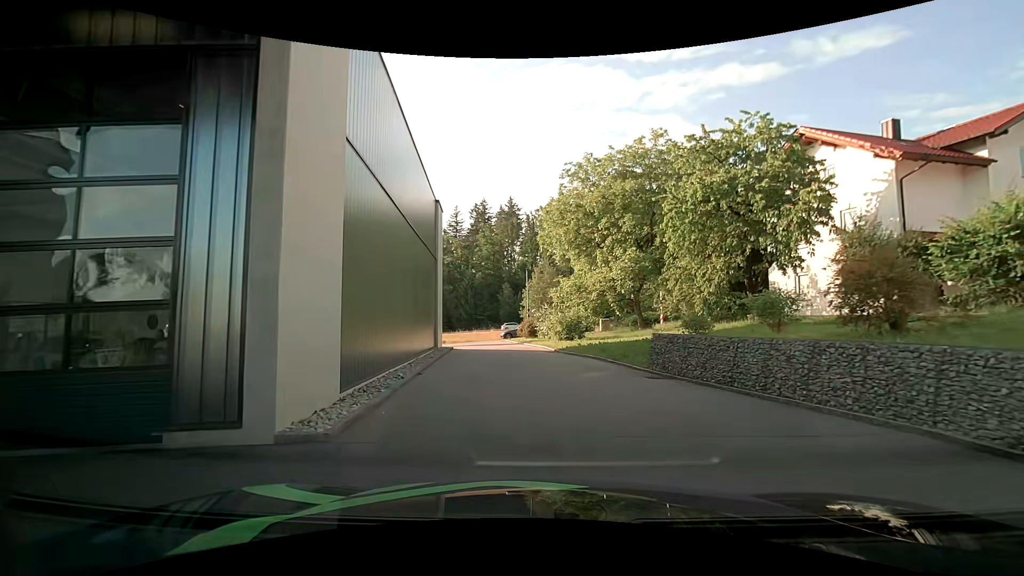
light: Day
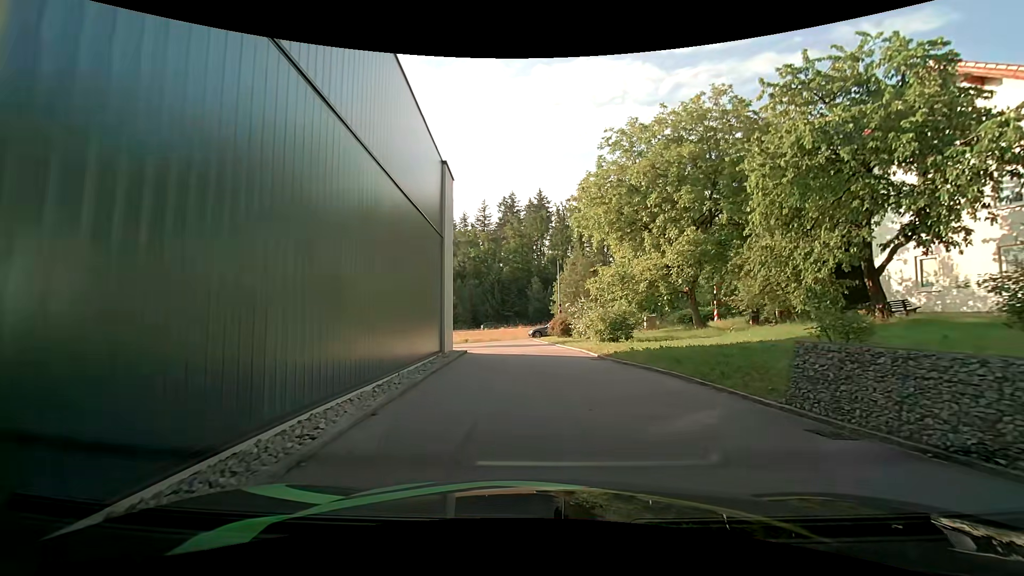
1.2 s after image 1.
(-0.2, +5.9) m; -4°
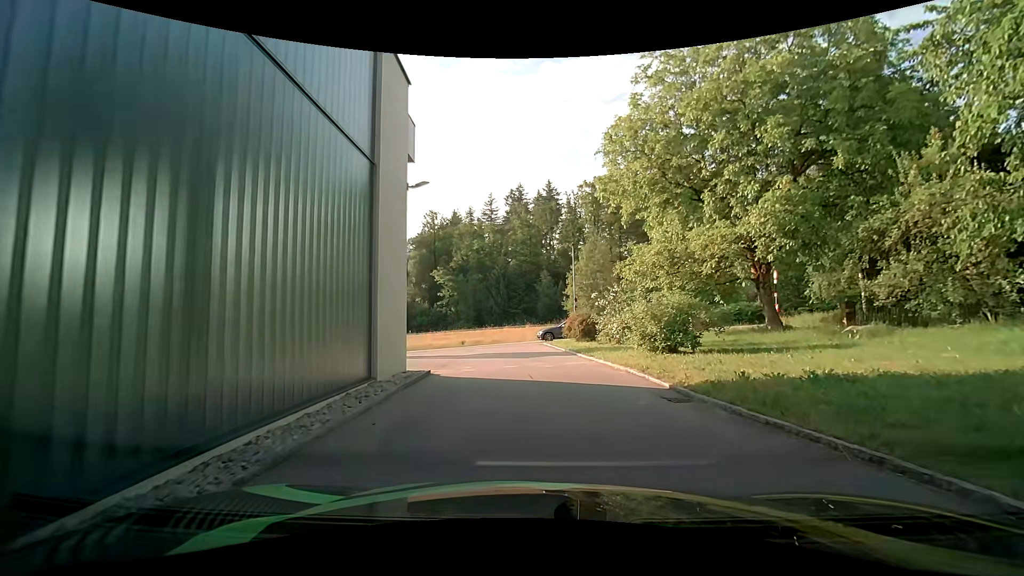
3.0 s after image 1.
(-0.2, +9.0) m; -3°
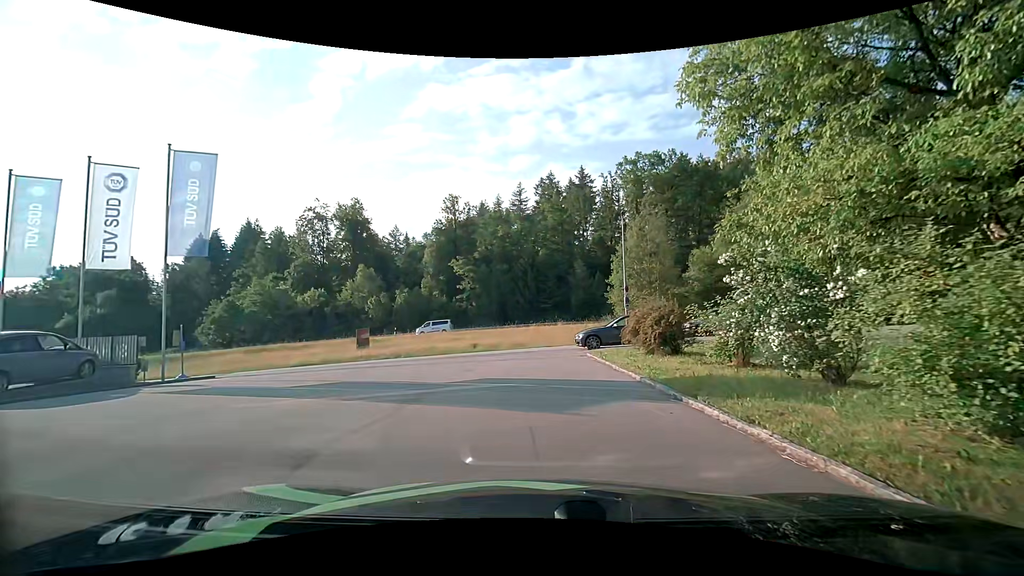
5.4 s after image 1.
(0.0, +10.8) m; -2°
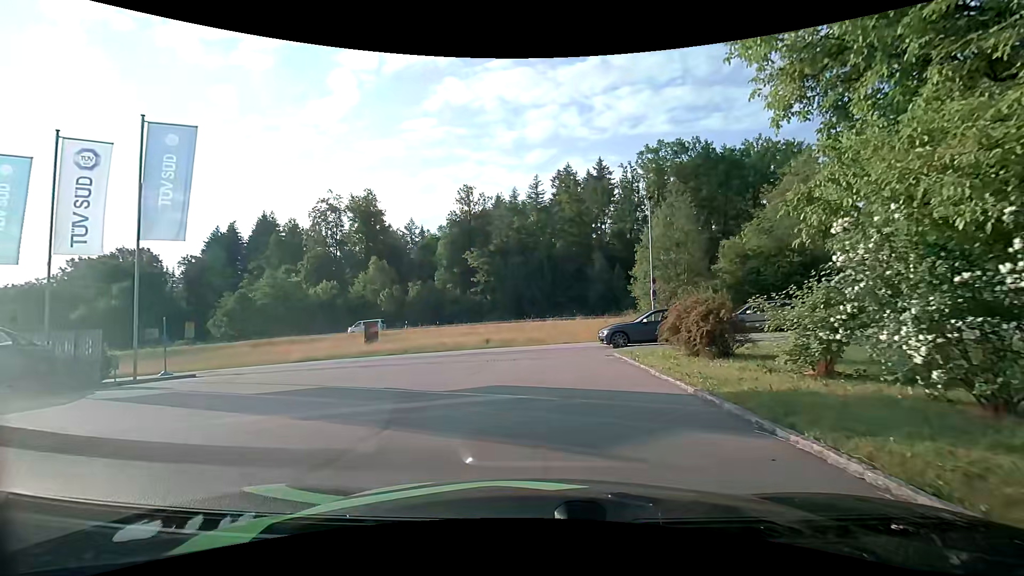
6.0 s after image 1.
(-0.1, +2.4) m; -3°
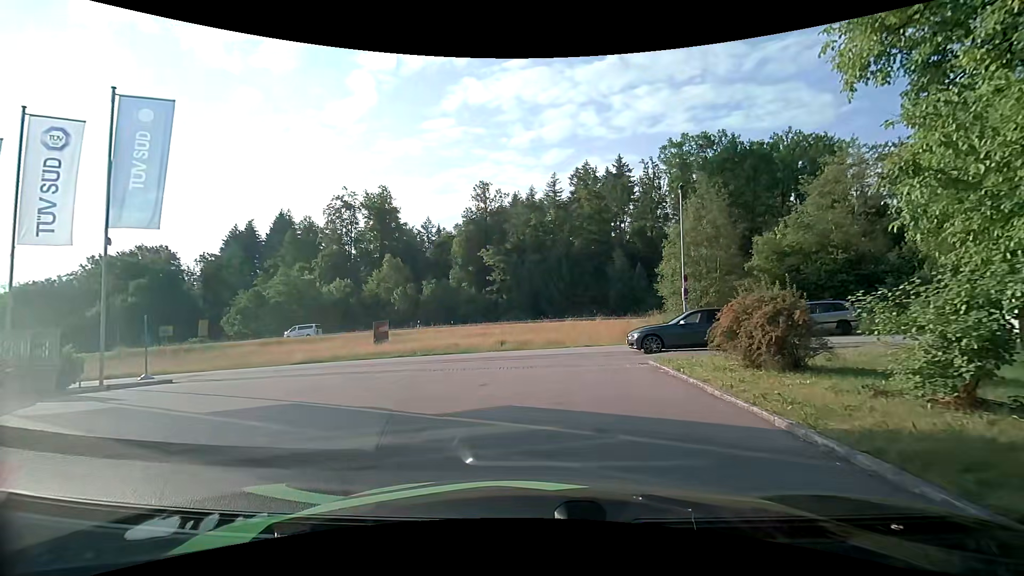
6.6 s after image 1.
(0.0, +2.3) m; -2°
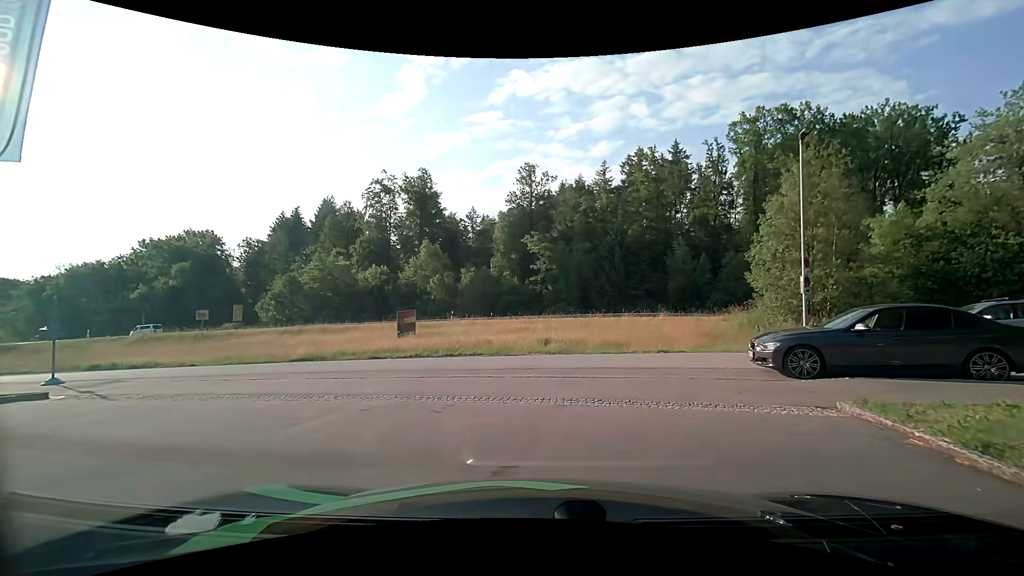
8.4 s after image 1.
(-0.3, +6.2) m; -6°
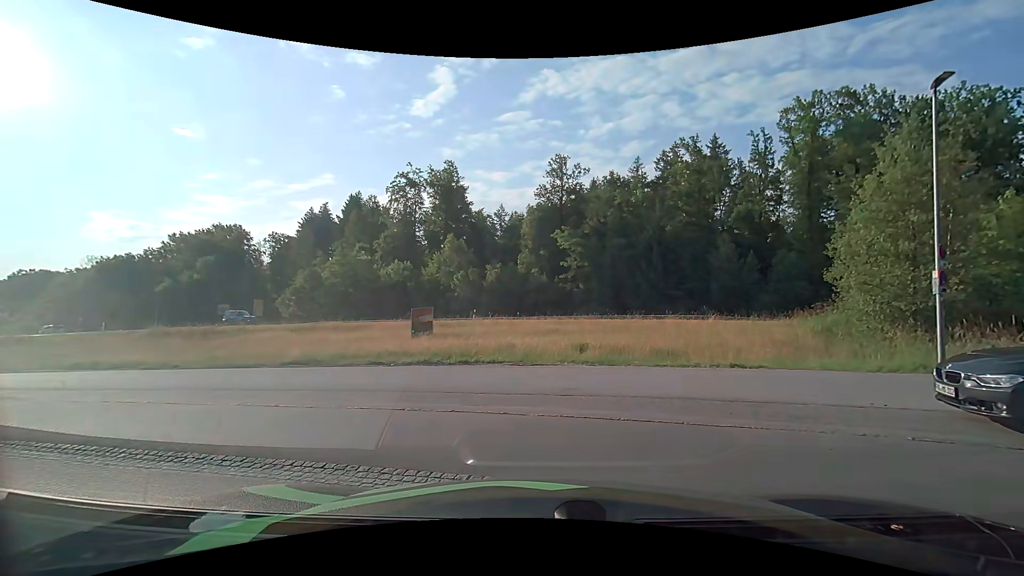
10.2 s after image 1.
(0.0, +3.8) m; -3°
